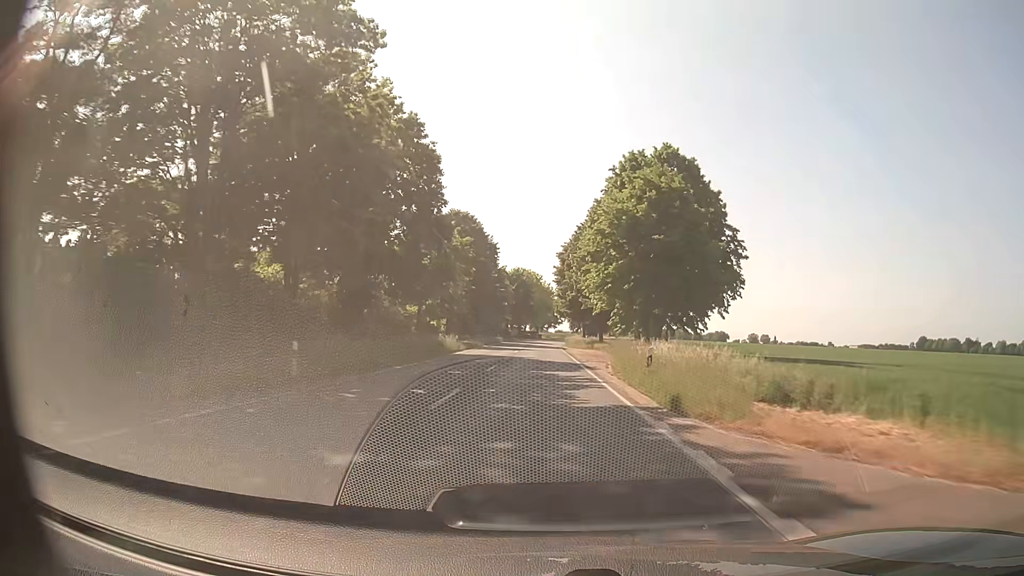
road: secondary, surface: asphalt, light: Day
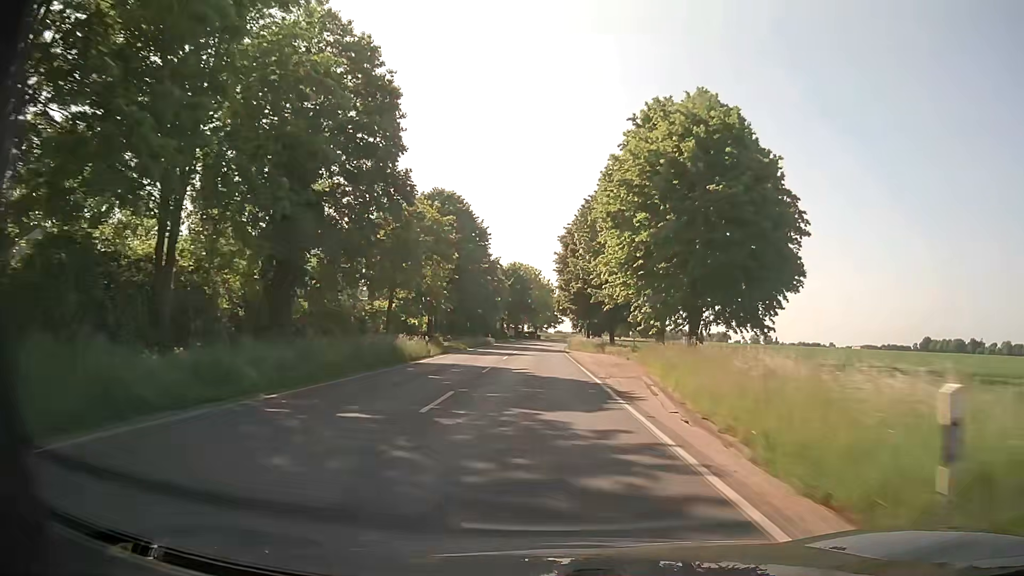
(0.0, +12.5) m; 0°
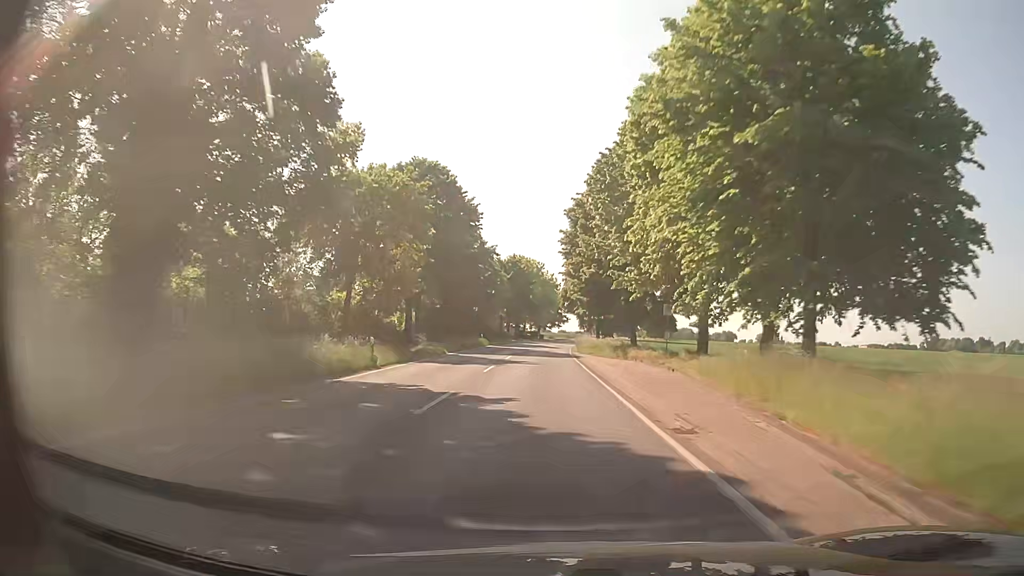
(0.0, +12.5) m; 0°
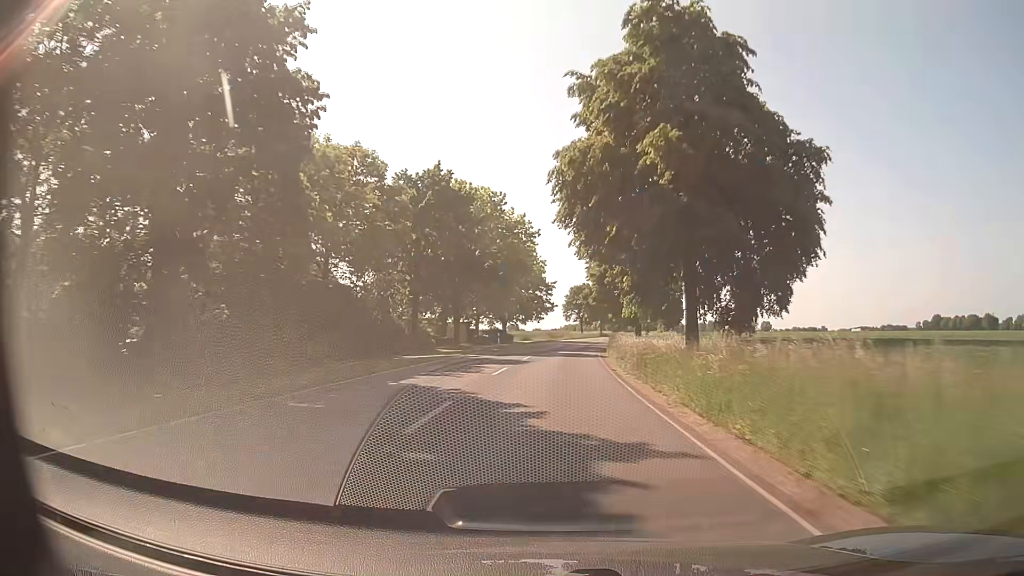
(+0.3, +62.8) m; +2°
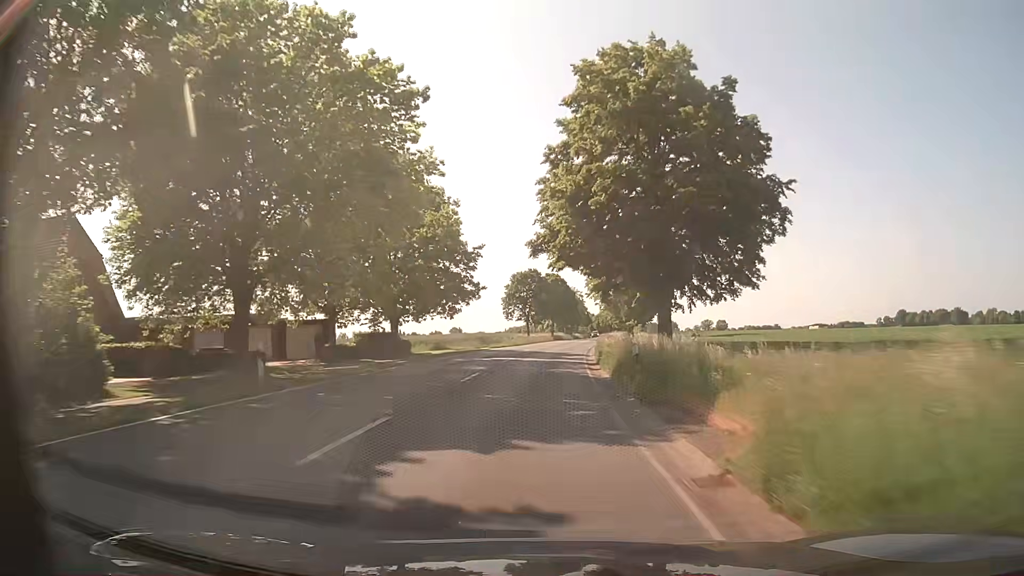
(+1.8, +38.1) m; +5°
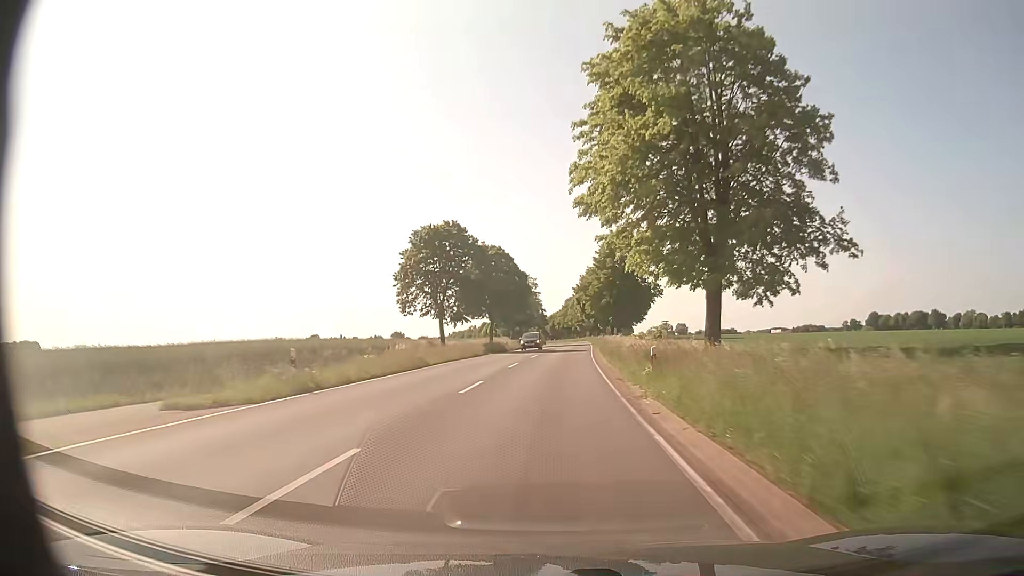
(+1.5, +50.9) m; +4°
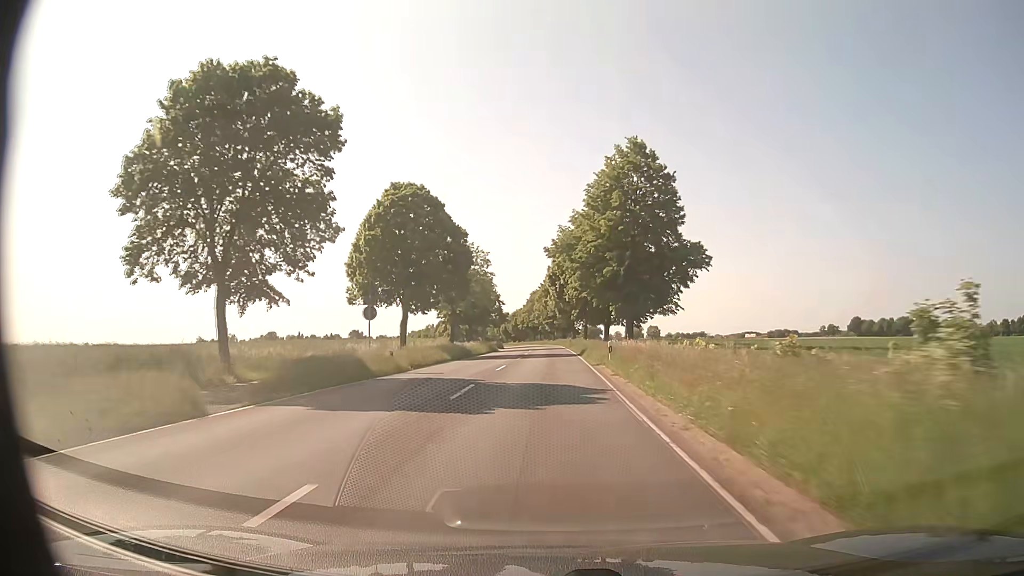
(+1.0, +38.0) m; +3°
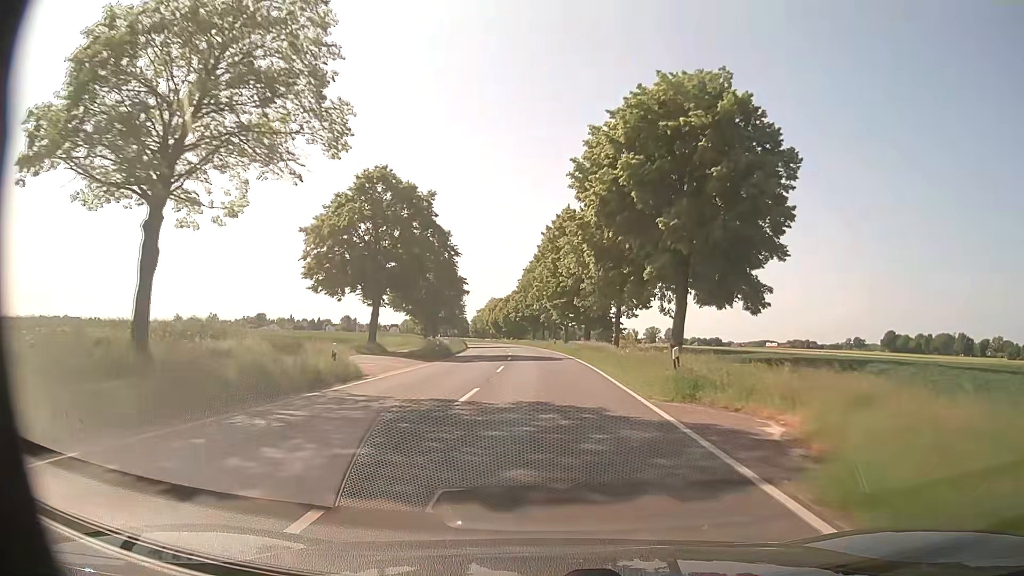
(0.0, +62.8) m; -1°
(0, +10) (0, +20) (0, +30) (-1, +40) (-1, +50) (-1, +60) (-2, +70) (-3, +80) (-4, +90) (-6, +100) m
